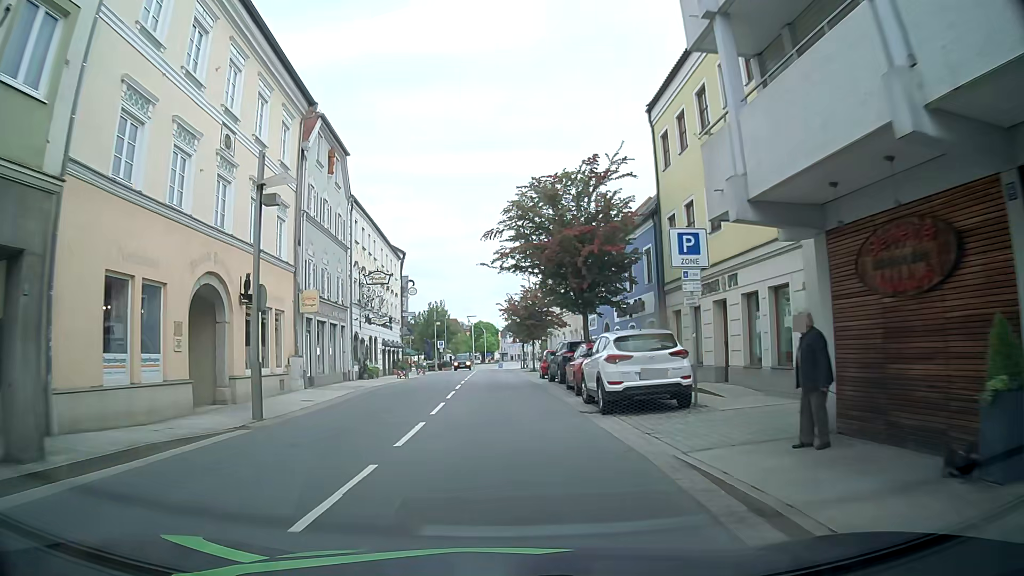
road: primary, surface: asphalt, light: Day
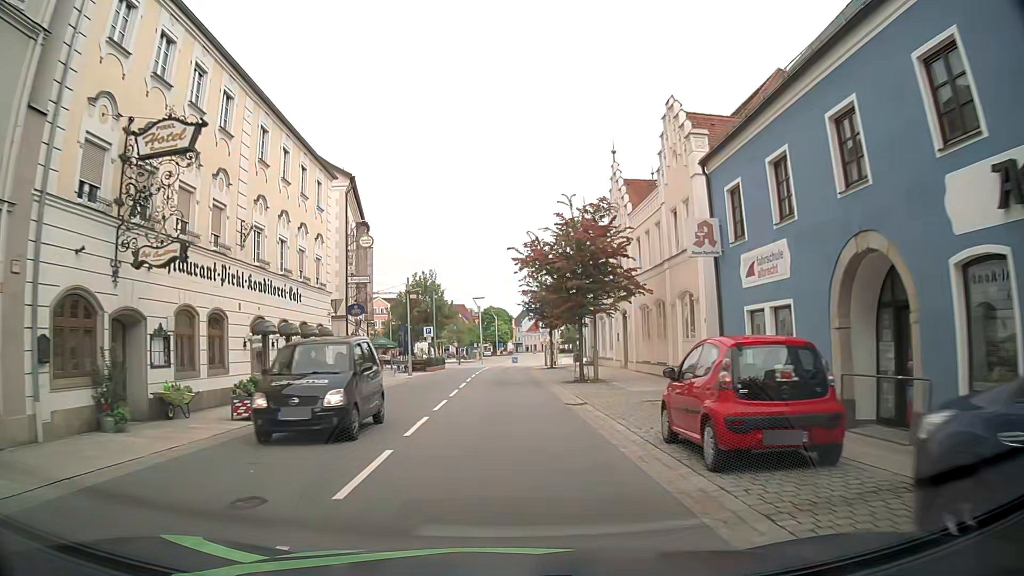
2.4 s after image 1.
(-0.4, +26.0) m; -1°
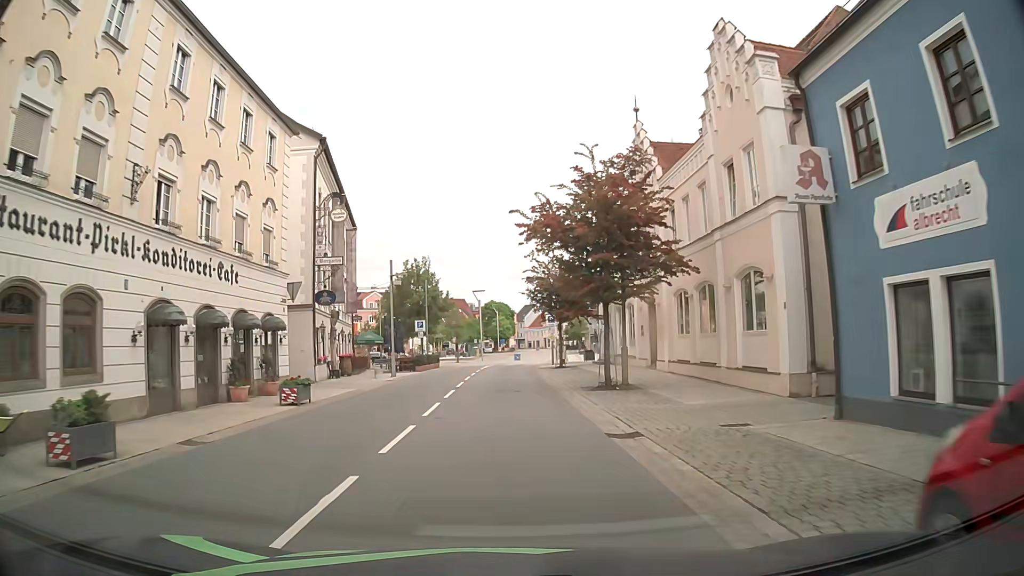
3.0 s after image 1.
(0.0, +6.6) m; 0°
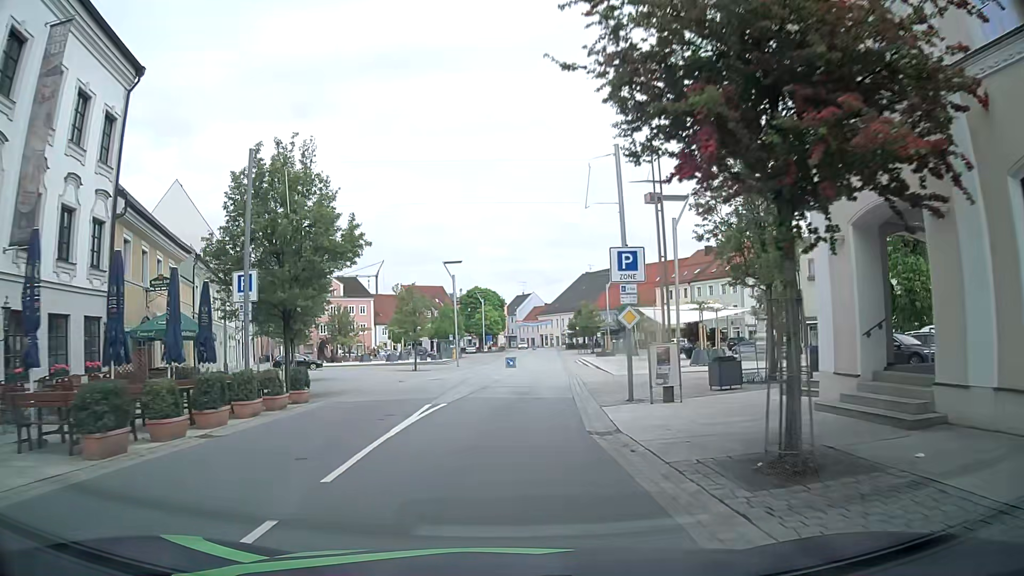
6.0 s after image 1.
(+0.1, +33.5) m; 0°
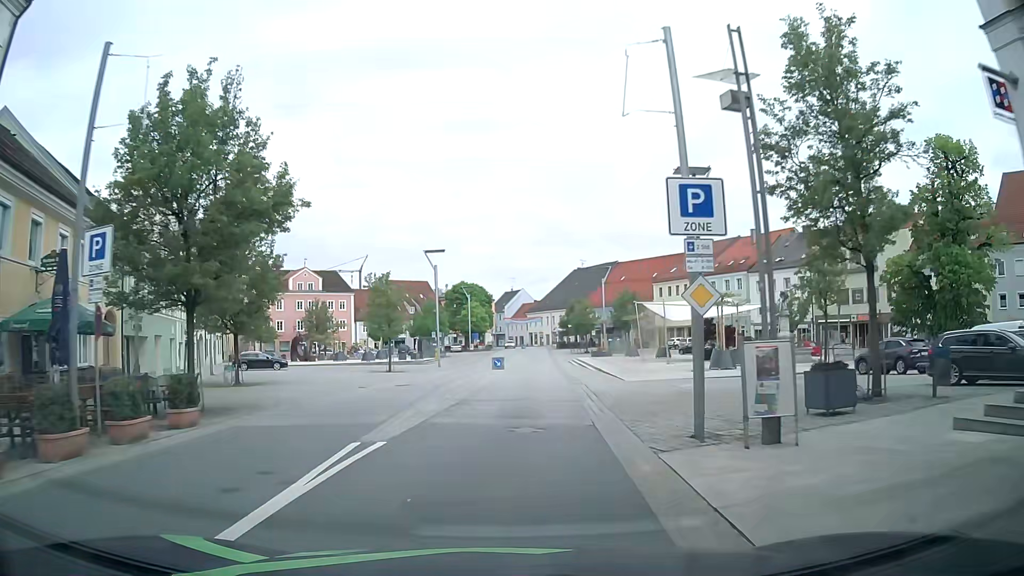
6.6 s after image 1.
(+0.1, +6.8) m; +2°
